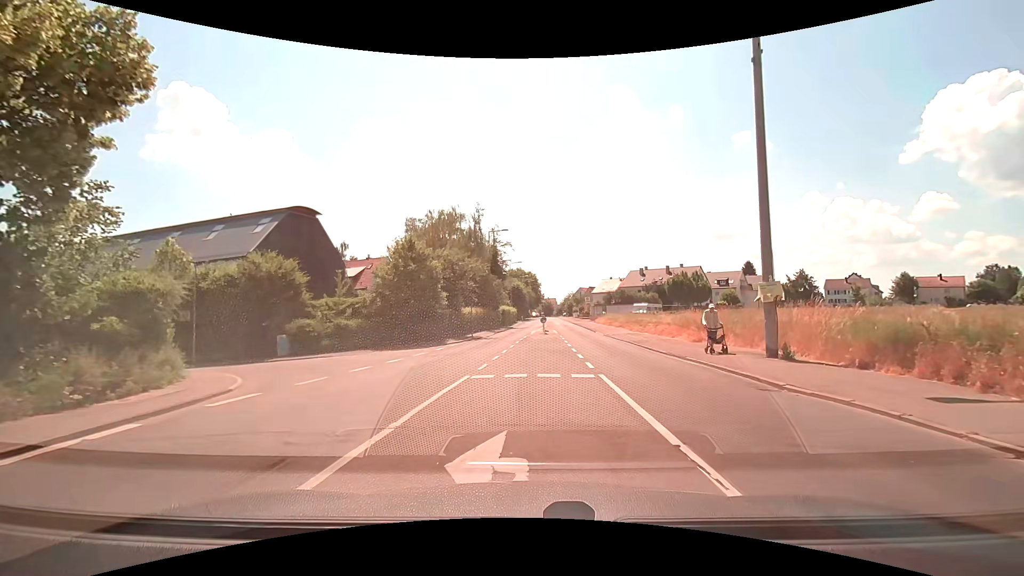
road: tertiary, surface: asphalt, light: Day
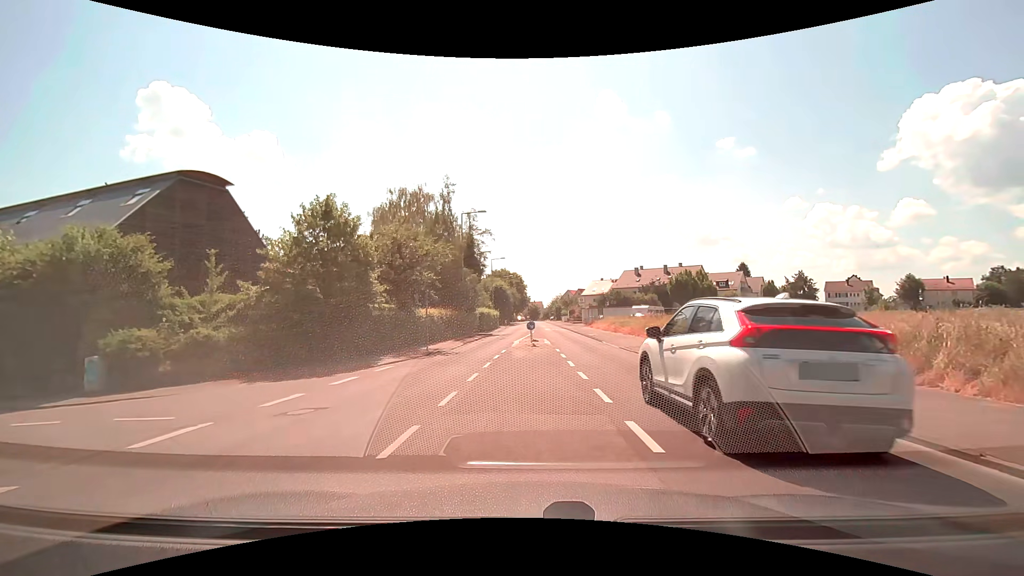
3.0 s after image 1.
(+0.1, +10.7) m; +1°
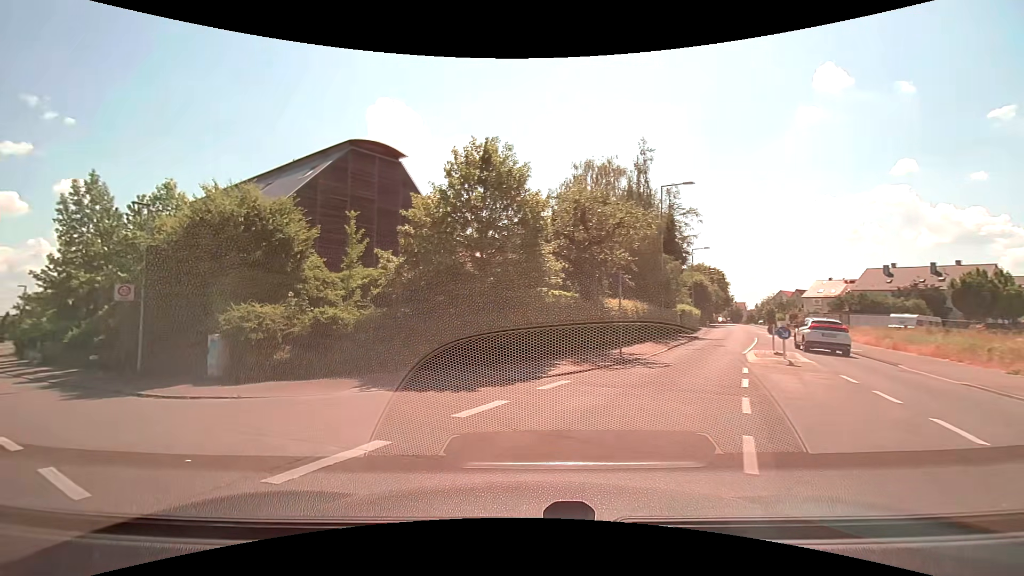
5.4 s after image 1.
(-0.8, +6.8) m; -20°
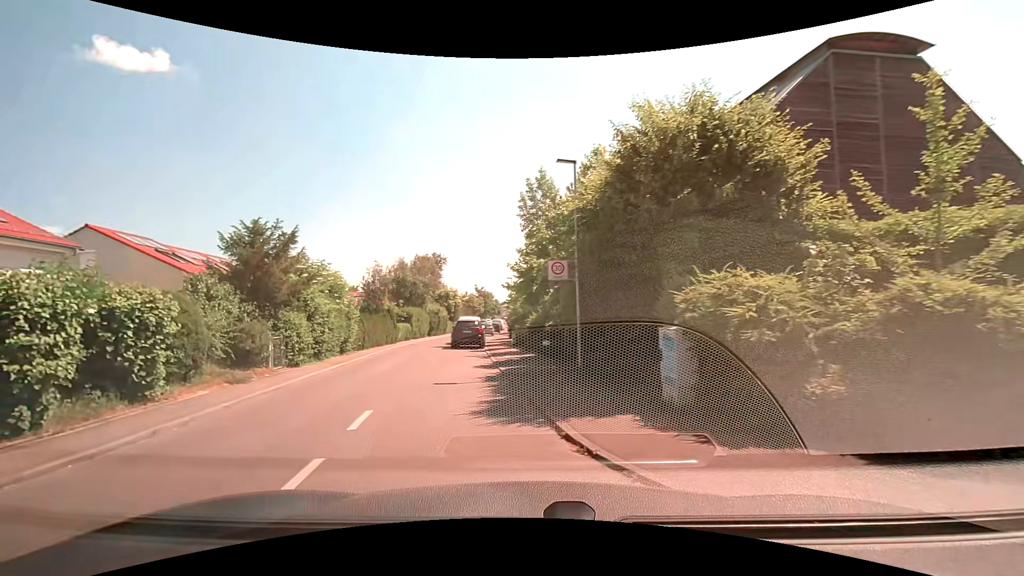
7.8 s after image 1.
(-3.0, +7.3) m; -48°
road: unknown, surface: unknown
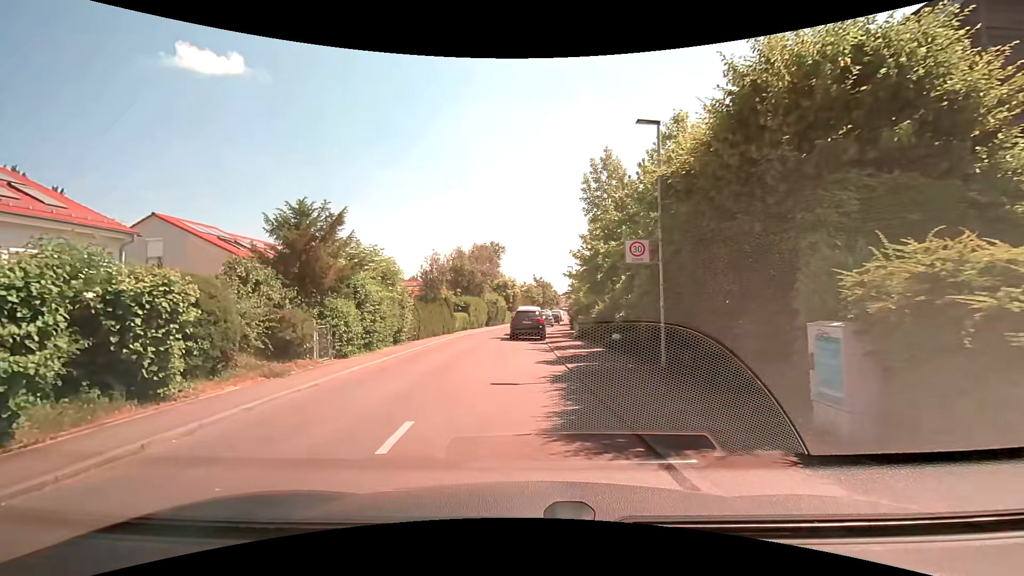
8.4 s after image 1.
(-0.1, +2.0) m; -5°
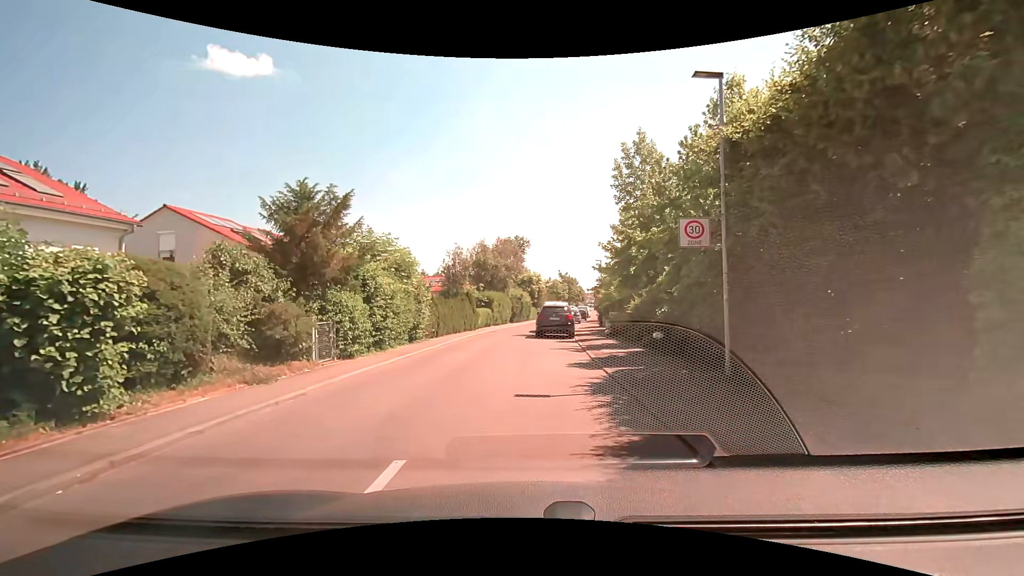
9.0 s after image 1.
(-0.1, +2.1) m; -4°
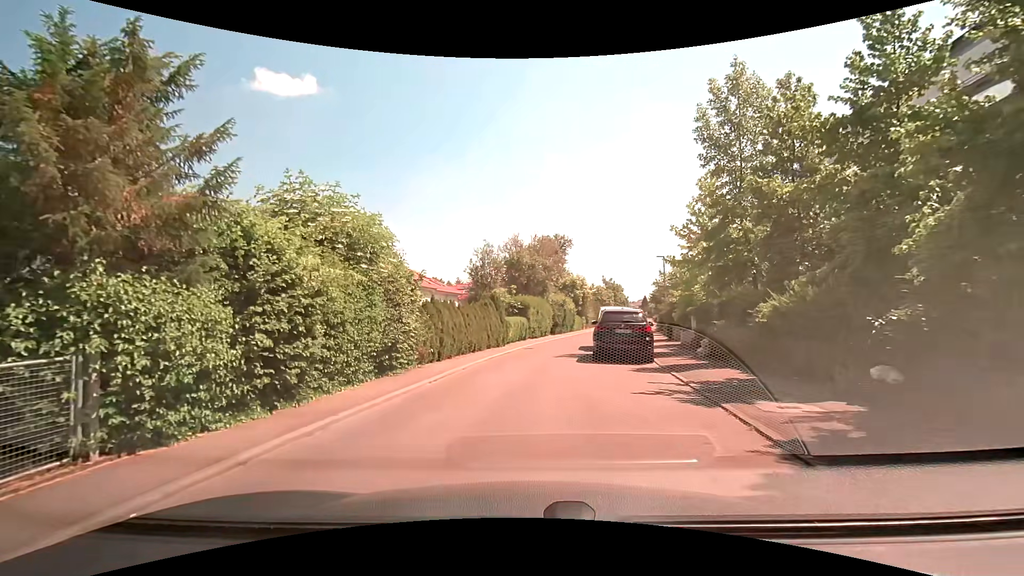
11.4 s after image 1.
(-0.2, +8.9) m; -3°
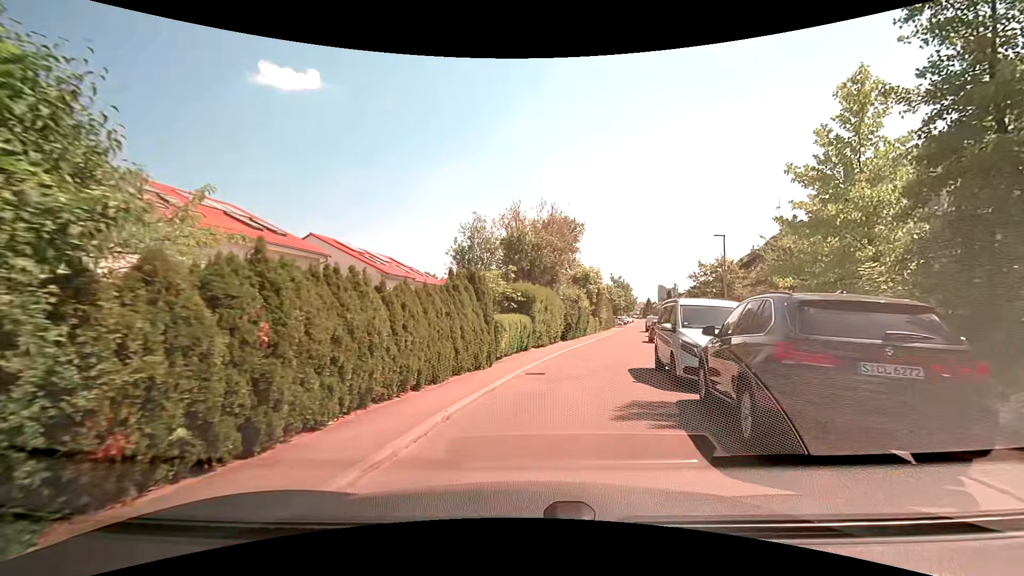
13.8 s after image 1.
(-0.5, +11.2) m; 0°
(+1, +10) (+2, +20) (+4, +30) (+7, +39) (+9, +49) (+11, +59) (+13, +69) (+17, +78) (+20, +87) (+22, +97) m
